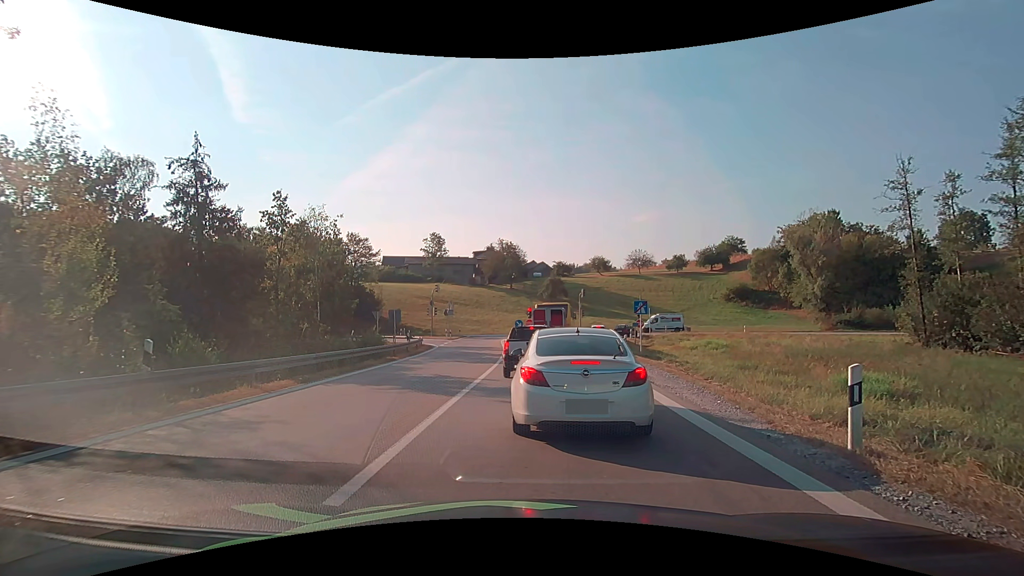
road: motorway_link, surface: asphalt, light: Day
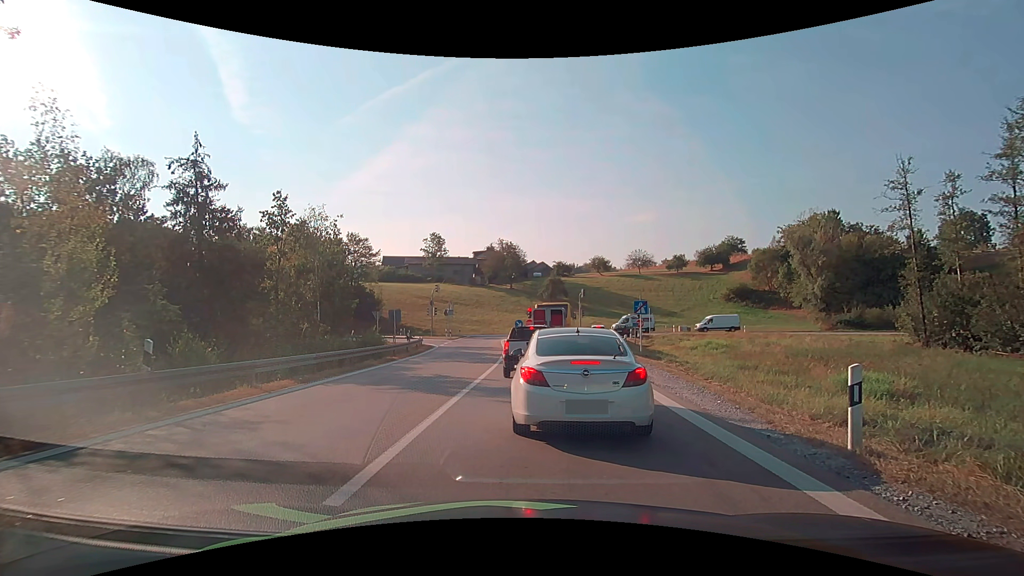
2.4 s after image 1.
(0.0, 0.0) m; 0°
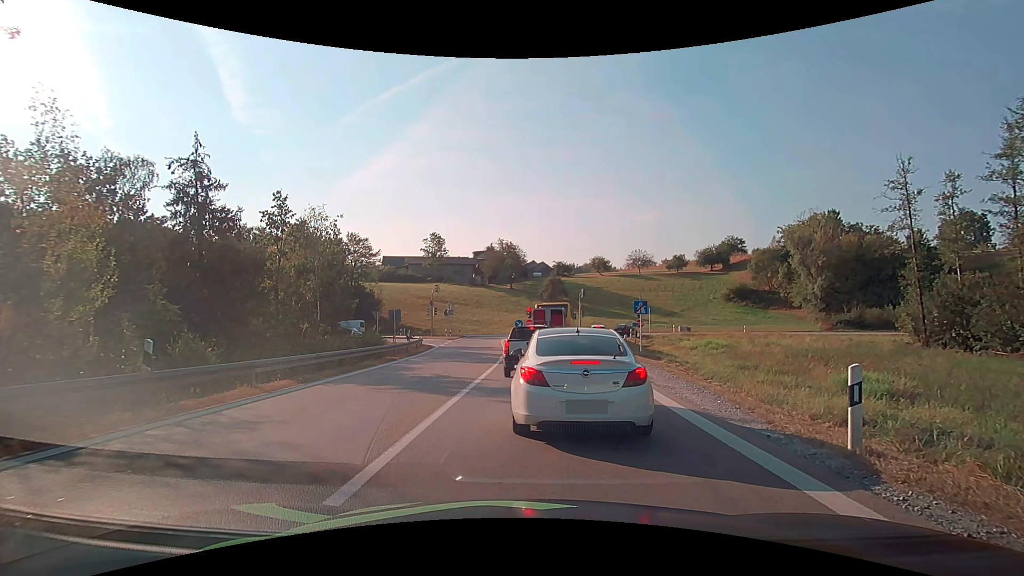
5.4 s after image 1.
(0.0, 0.0) m; 0°
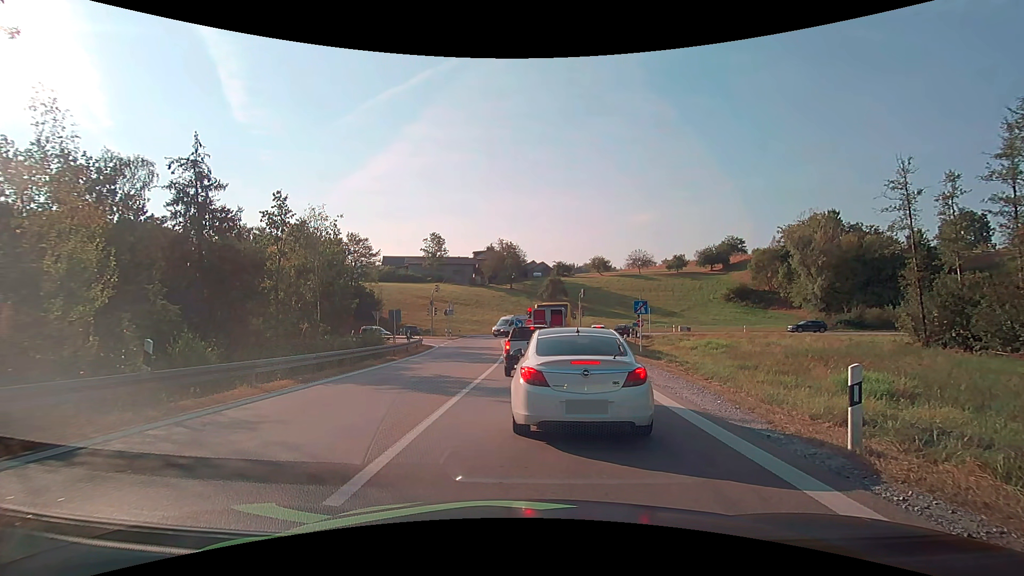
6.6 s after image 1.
(0.0, 0.0) m; 0°
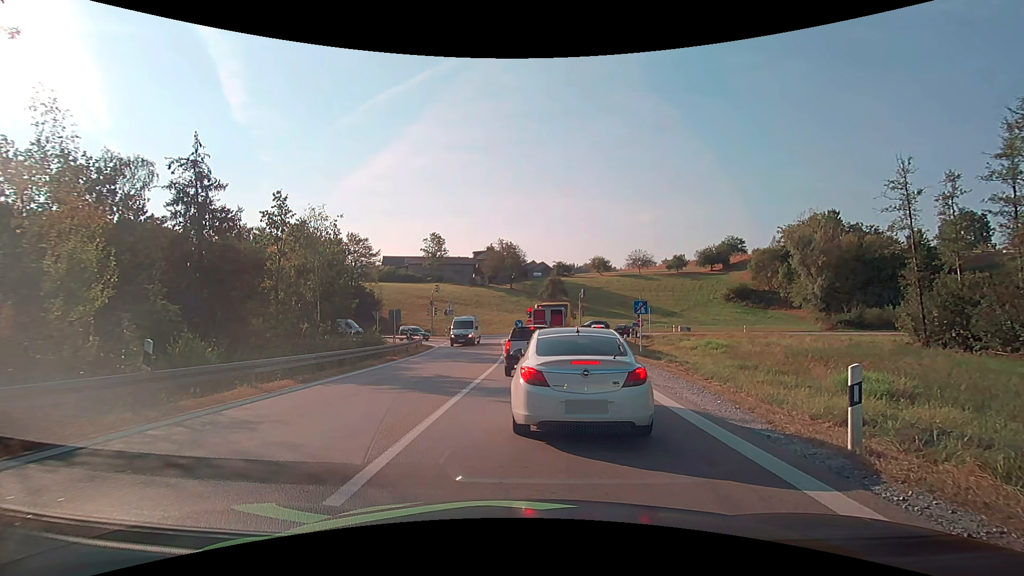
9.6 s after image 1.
(0.0, 0.0) m; 0°
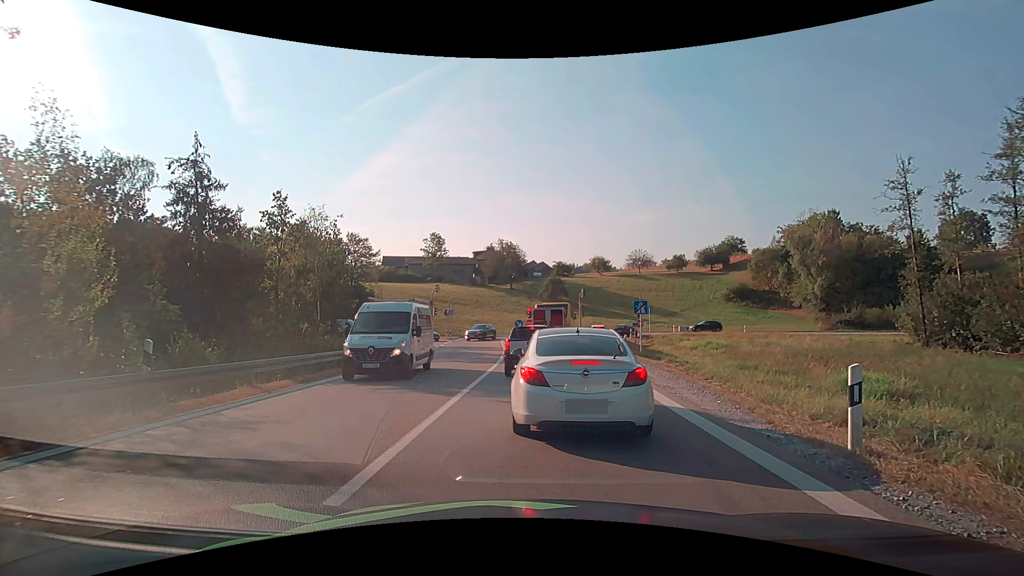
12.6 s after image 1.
(0.0, 0.0) m; 0°
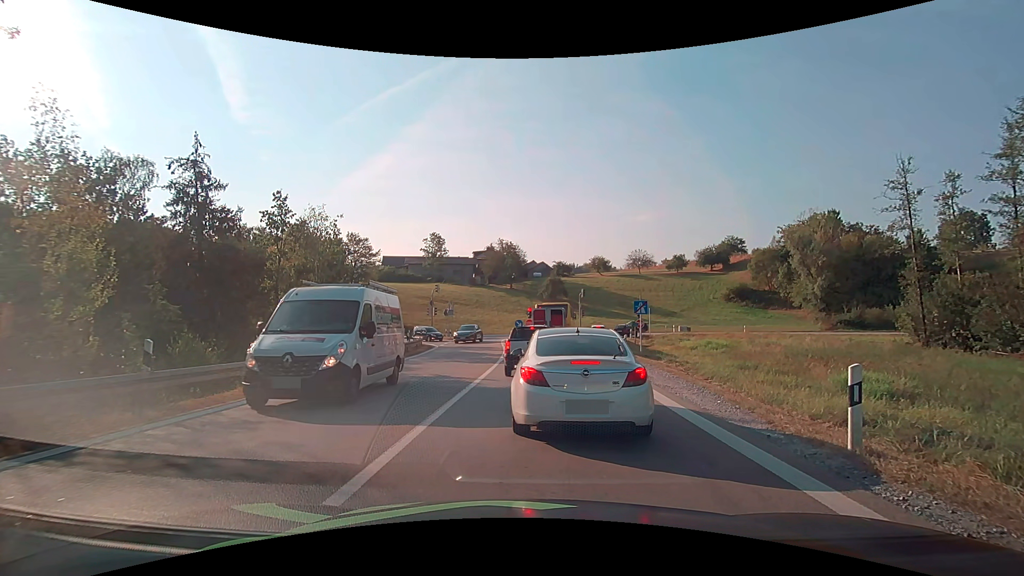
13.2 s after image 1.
(0.0, 0.0) m; 0°
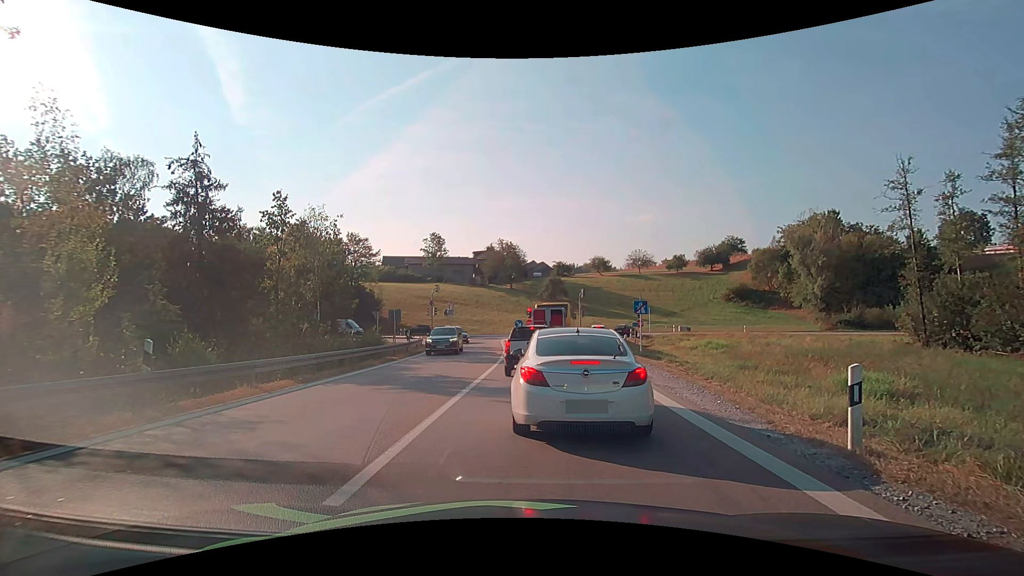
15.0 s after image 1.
(0.0, 0.0) m; 0°
